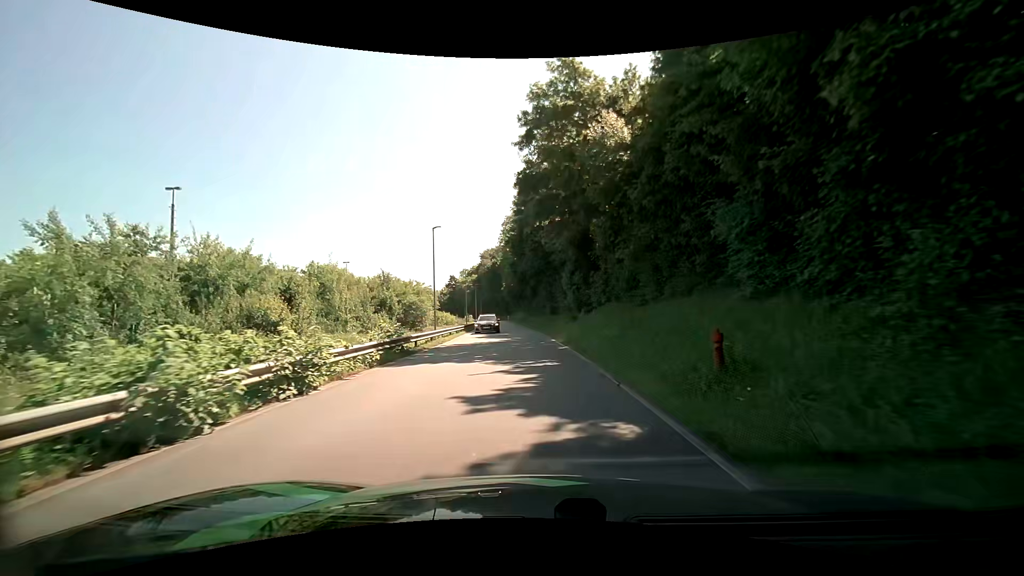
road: residential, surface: asphalt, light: Day
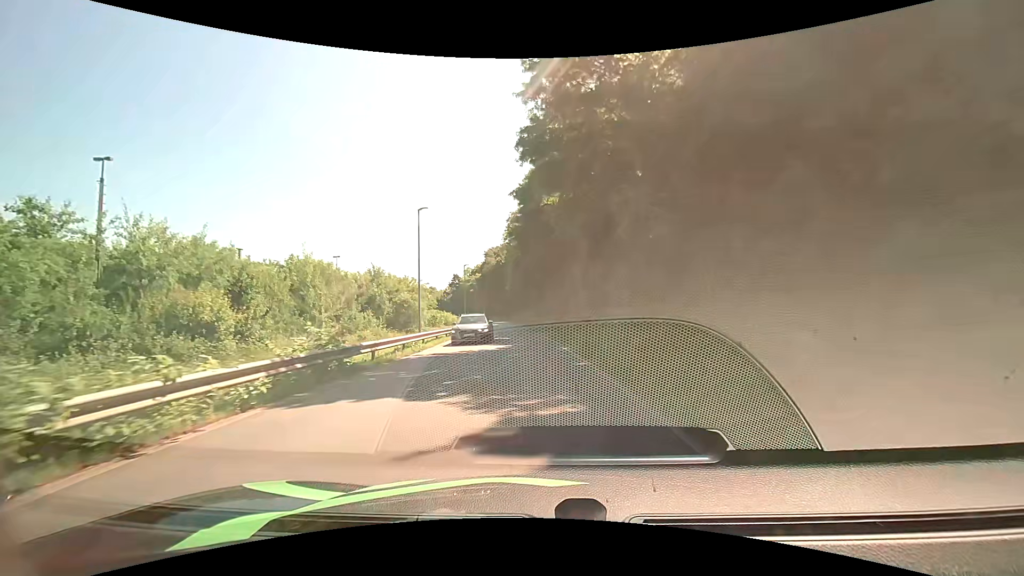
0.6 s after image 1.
(-0.1, +6.3) m; -1°
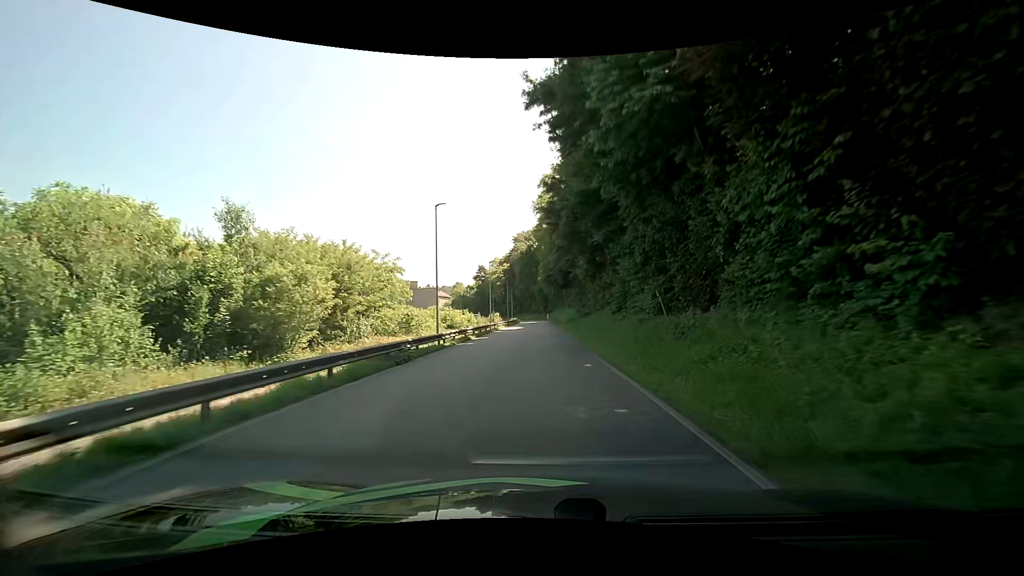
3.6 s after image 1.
(-1.1, +33.1) m; -4°
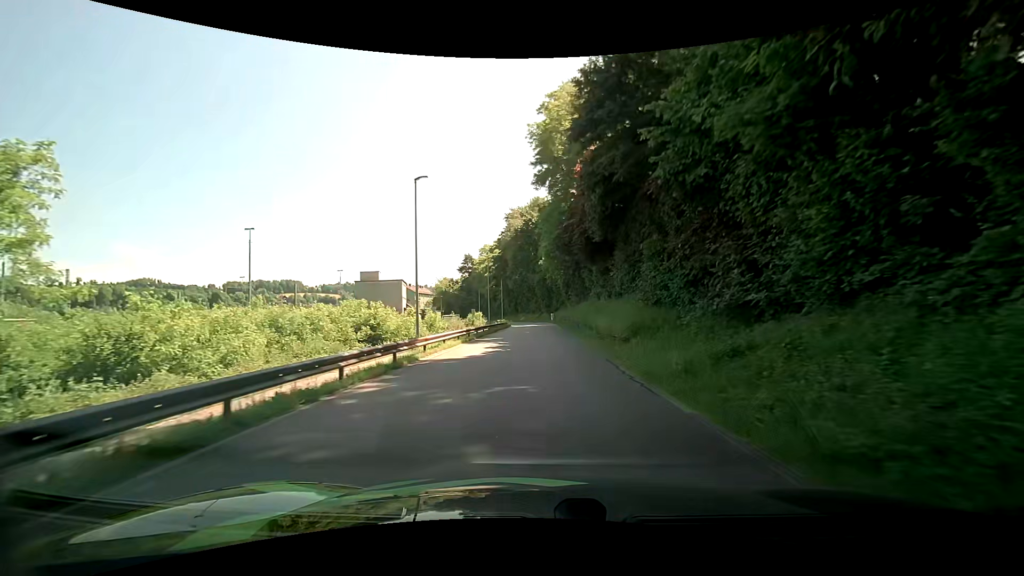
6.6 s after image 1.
(-0.1, +35.9) m; 0°
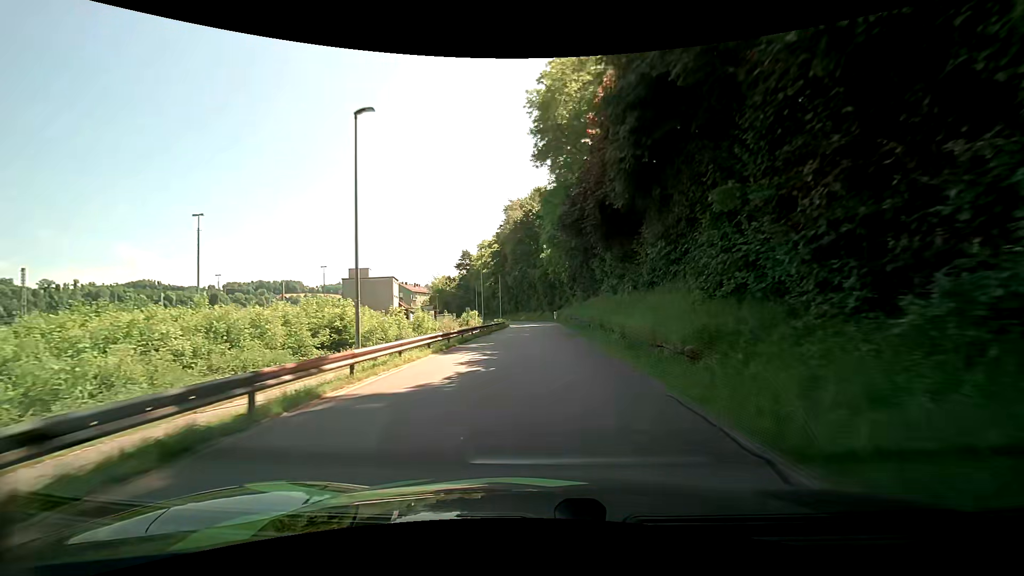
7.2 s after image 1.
(-0.1, +7.6) m; -1°
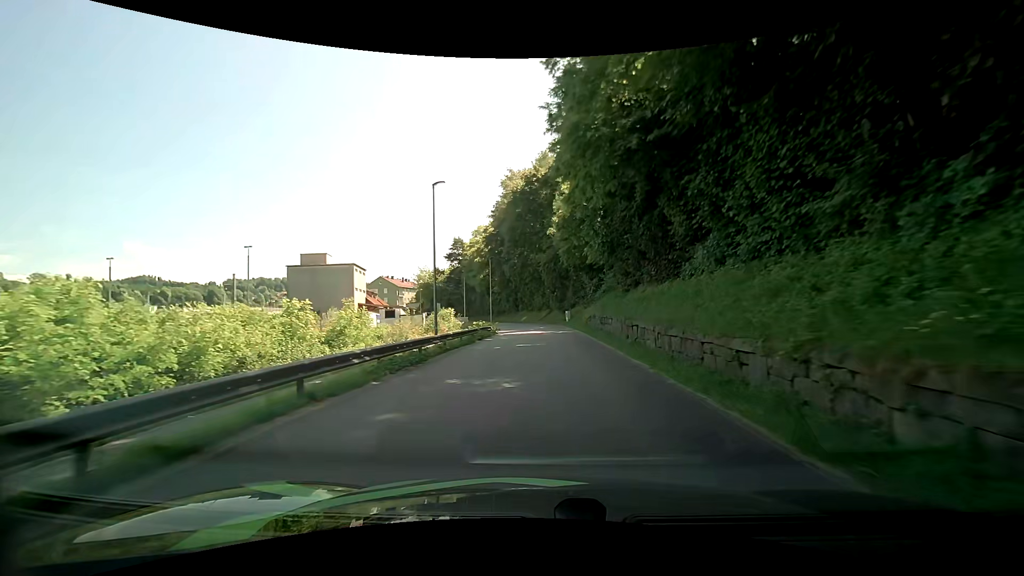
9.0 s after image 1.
(0.0, +23.1) m; 0°
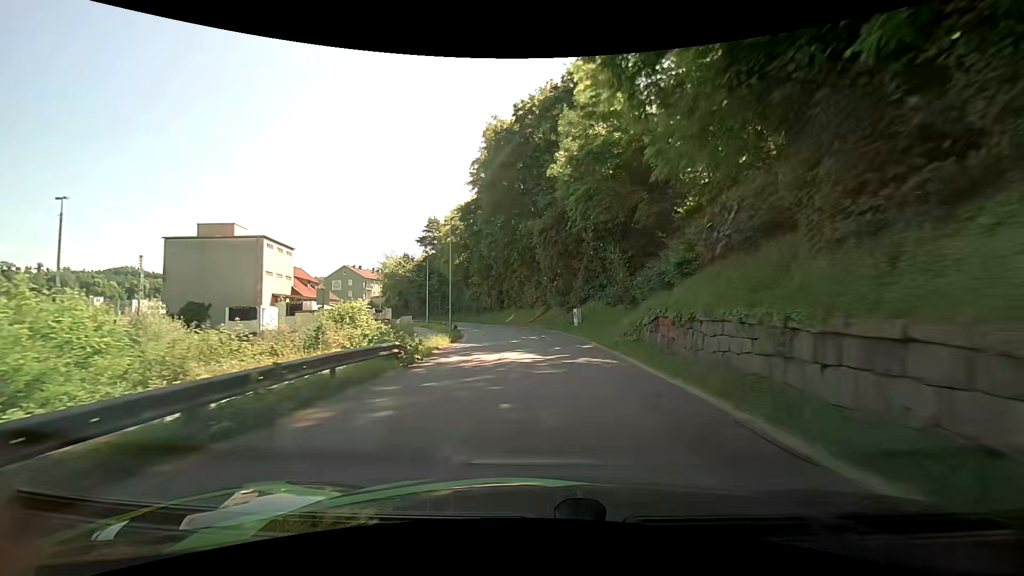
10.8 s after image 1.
(-0.1, +22.7) m; 0°
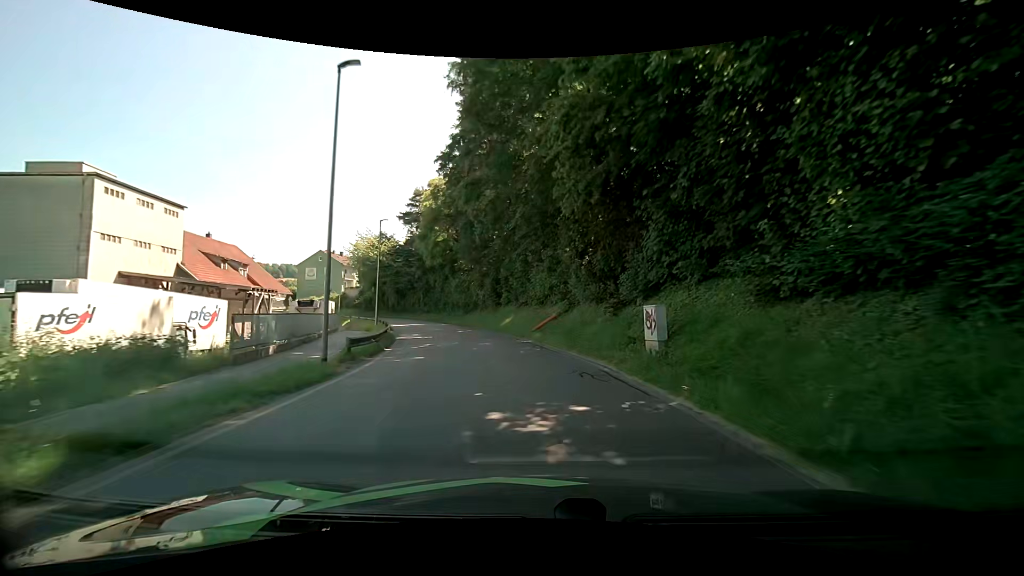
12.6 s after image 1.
(-0.2, +21.3) m; -2°
(0, +10) (-1, +20) (-3, +30) (-6, +39) (-9, +49) (-14, +58) (-19, +66) (-26, +74) (-33, +80) (-41, +86) m
